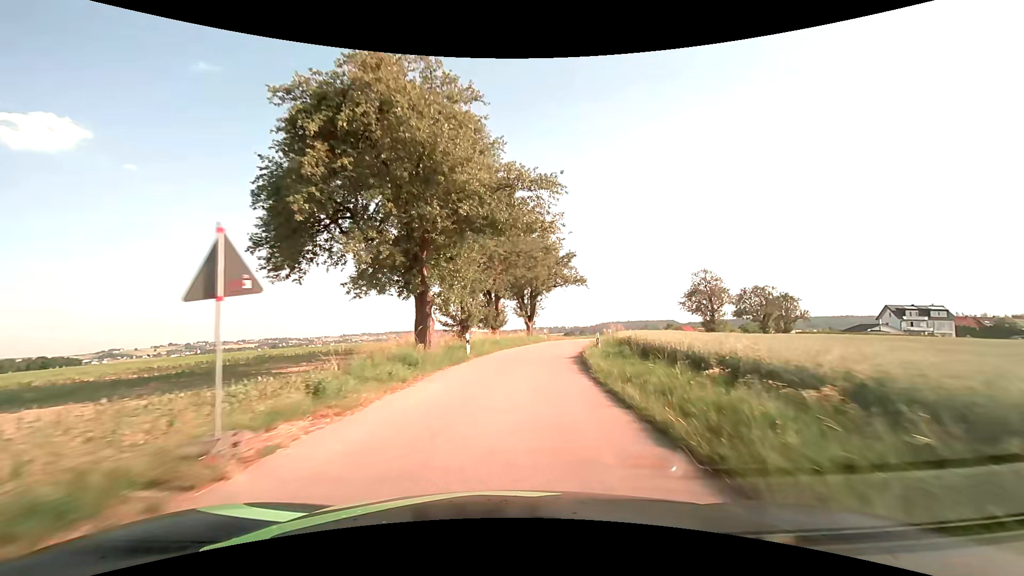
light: Day
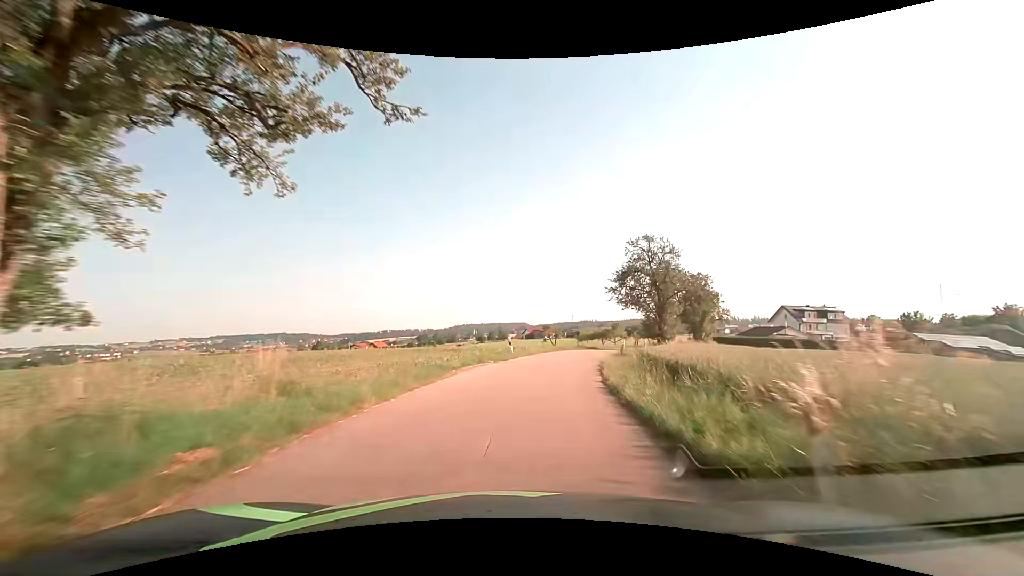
(+5.3, +39.8) m; +16°
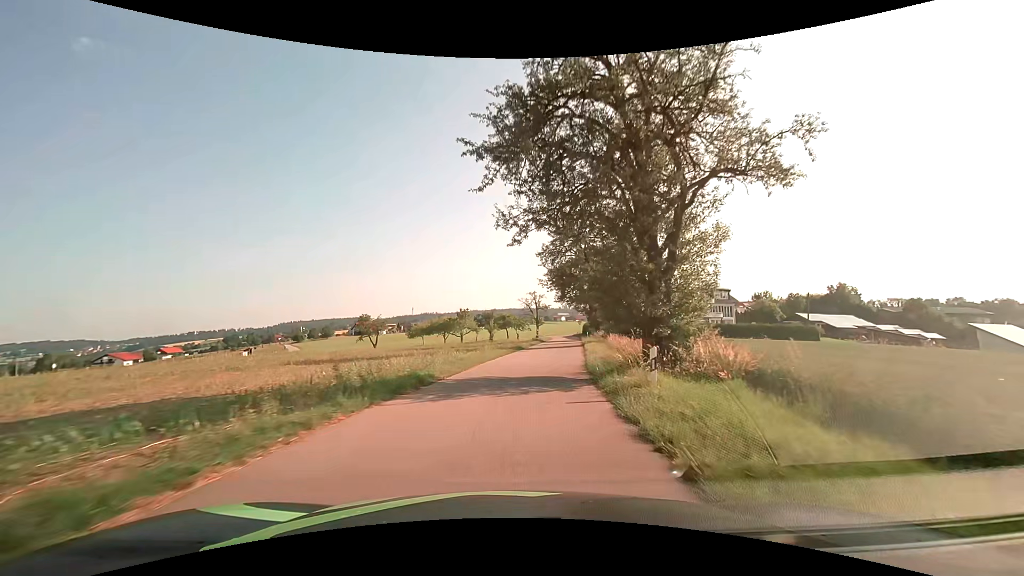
(+7.0, +37.9) m; +19°
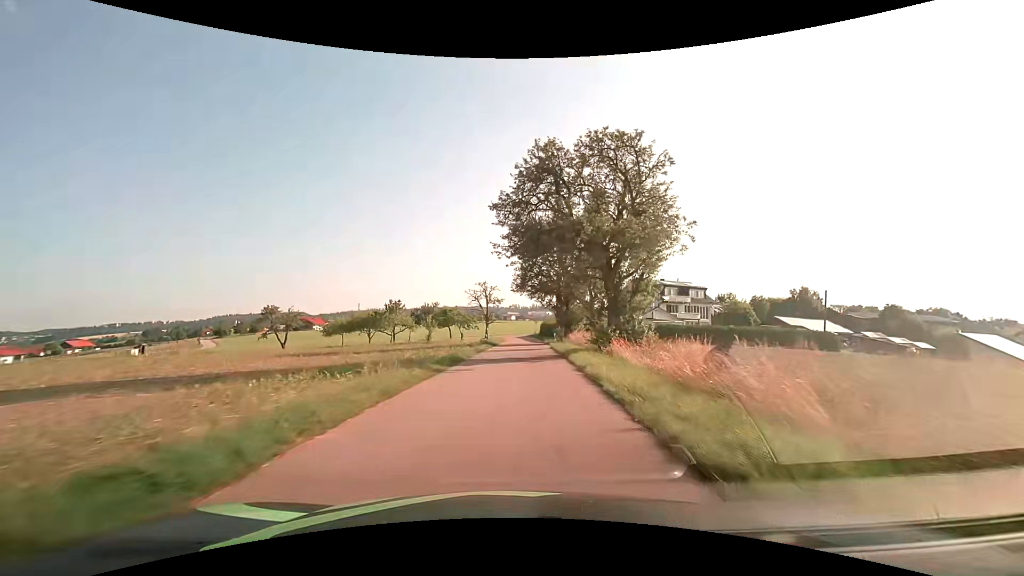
(+0.8, +15.9) m; +6°
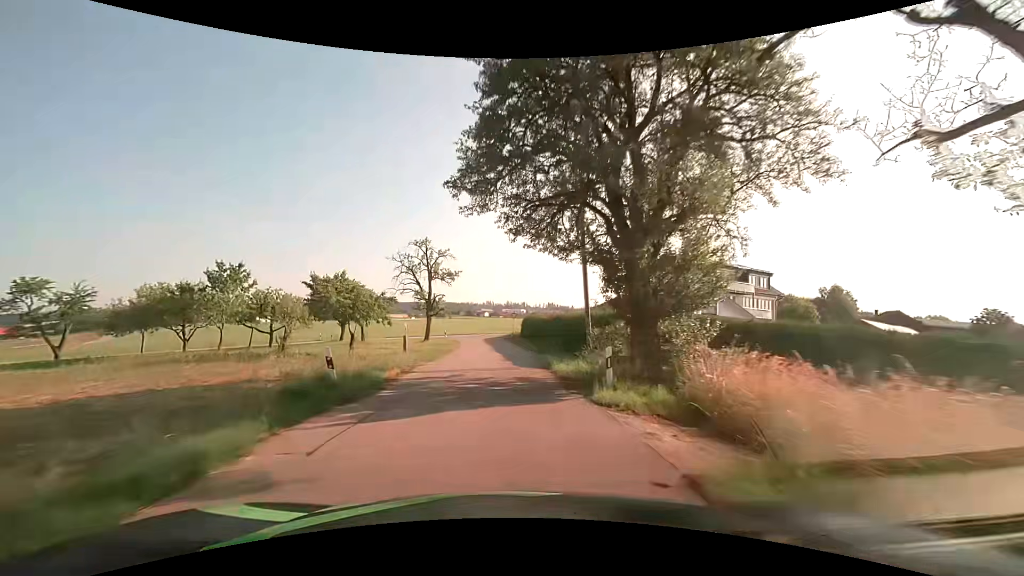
(+1.2, +31.9) m; +3°
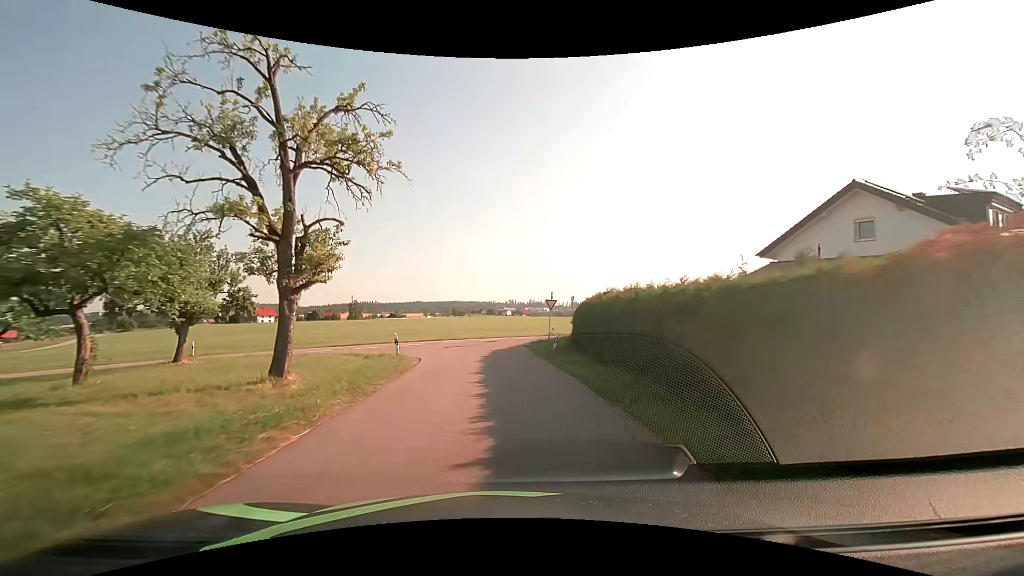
(-0.5, +28.6) m; -3°
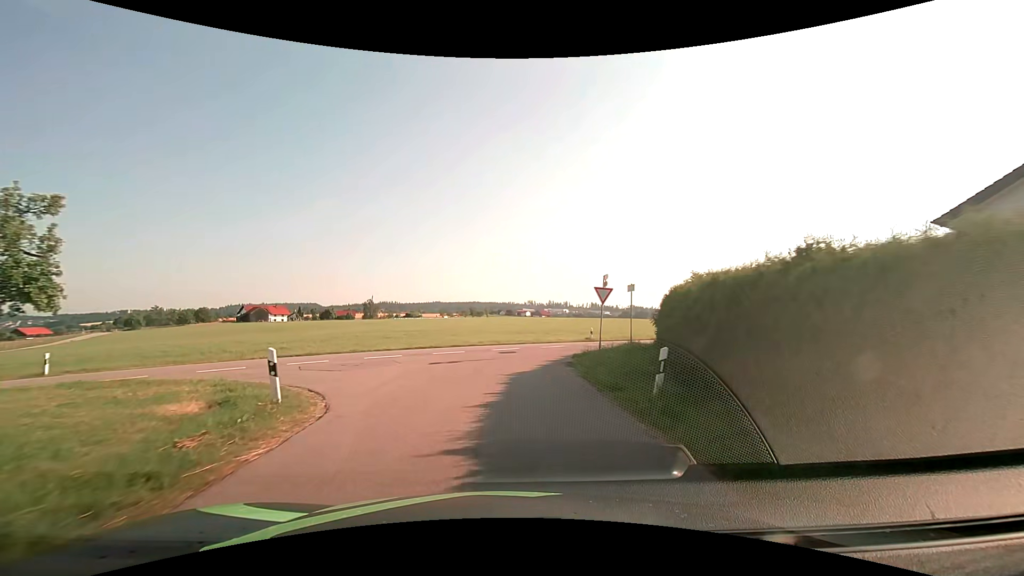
(-0.2, +12.2) m; -2°
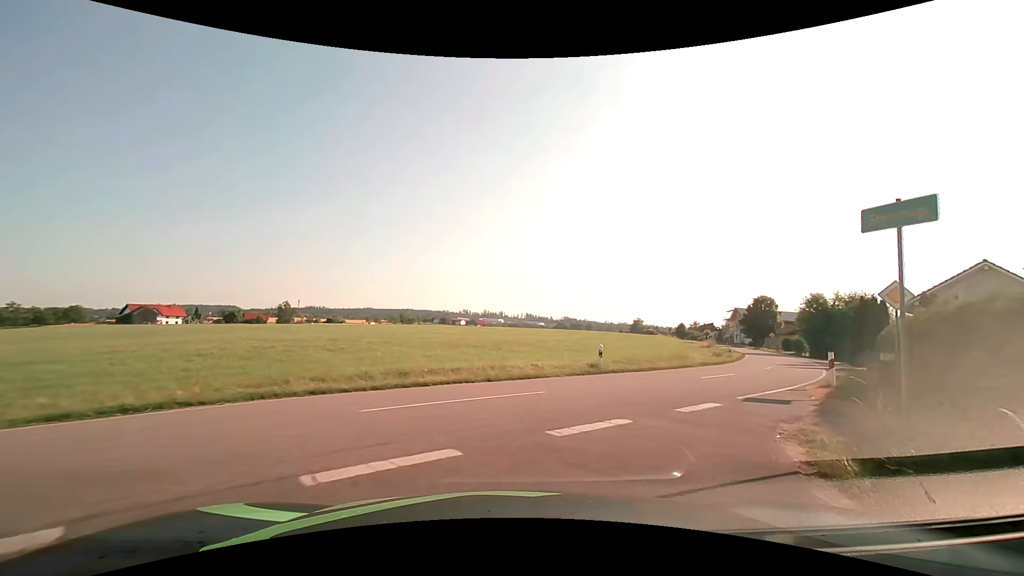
(+0.2, +19.0) m; +7°
(+2, +10) (+8, +18) (+14, +26) (+19, +34) (+24, +43) (+29, +52) (+33, +61) (+36, +70) (+39, +80) (+42, +90) m
